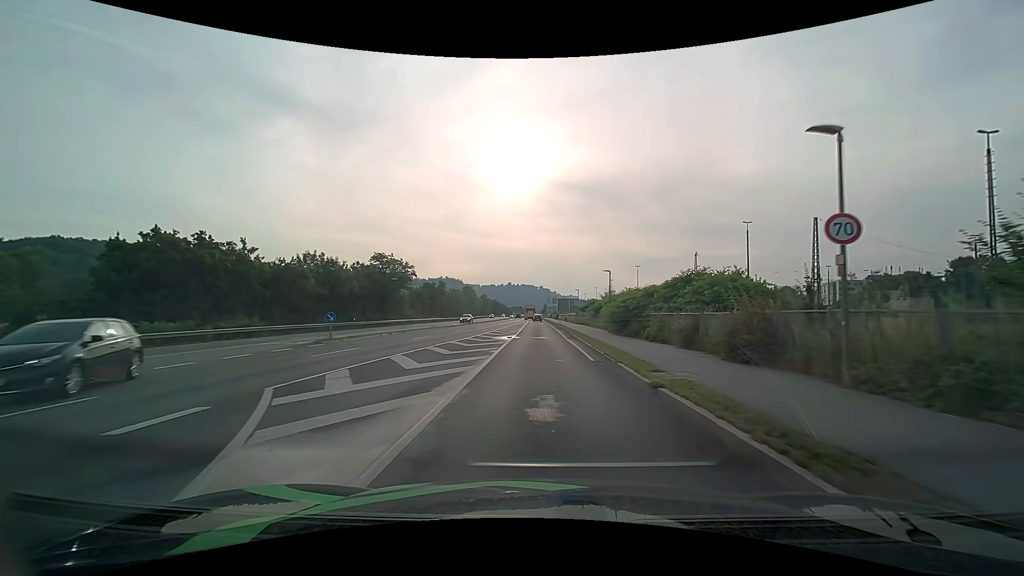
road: unclassified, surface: asphalt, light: Day
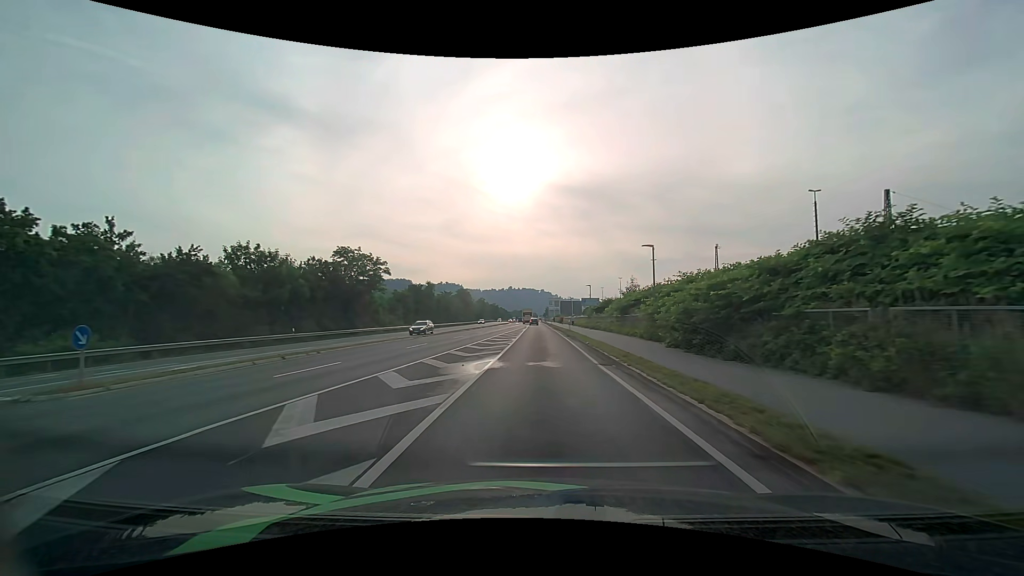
(-0.1, +15.6) m; 0°
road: primary
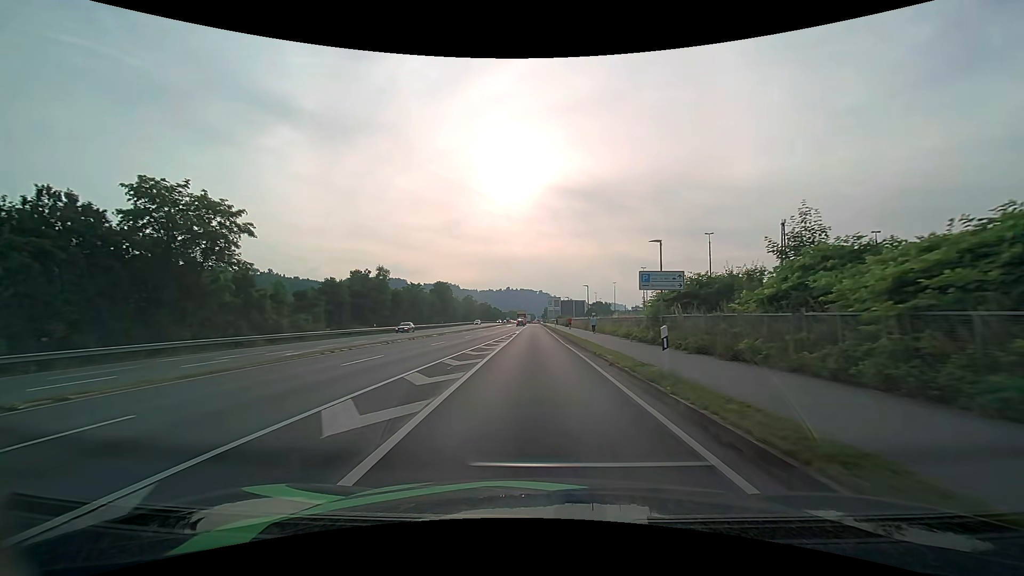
(+0.1, +33.9) m; 0°
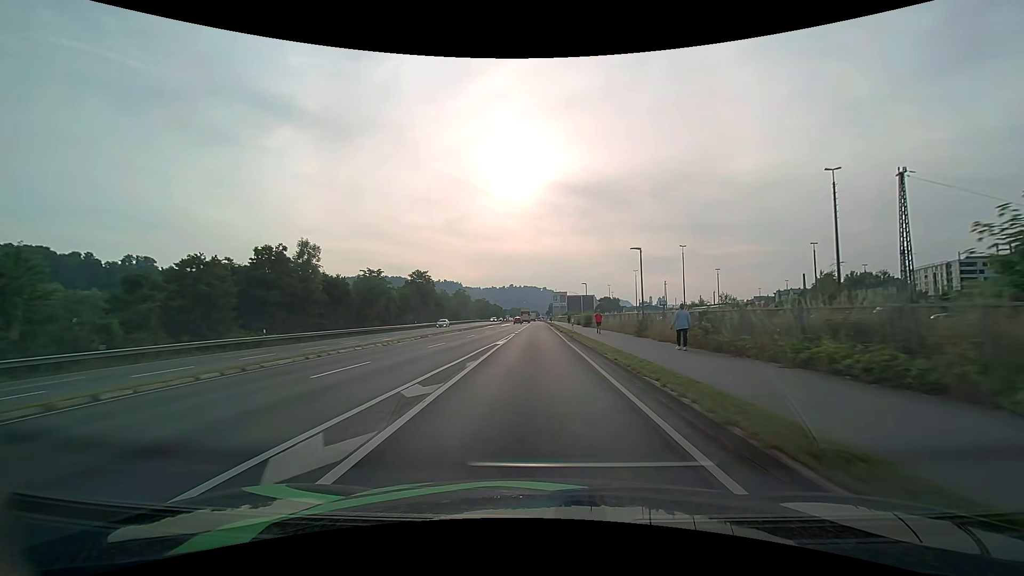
(-0.1, +27.5) m; 0°
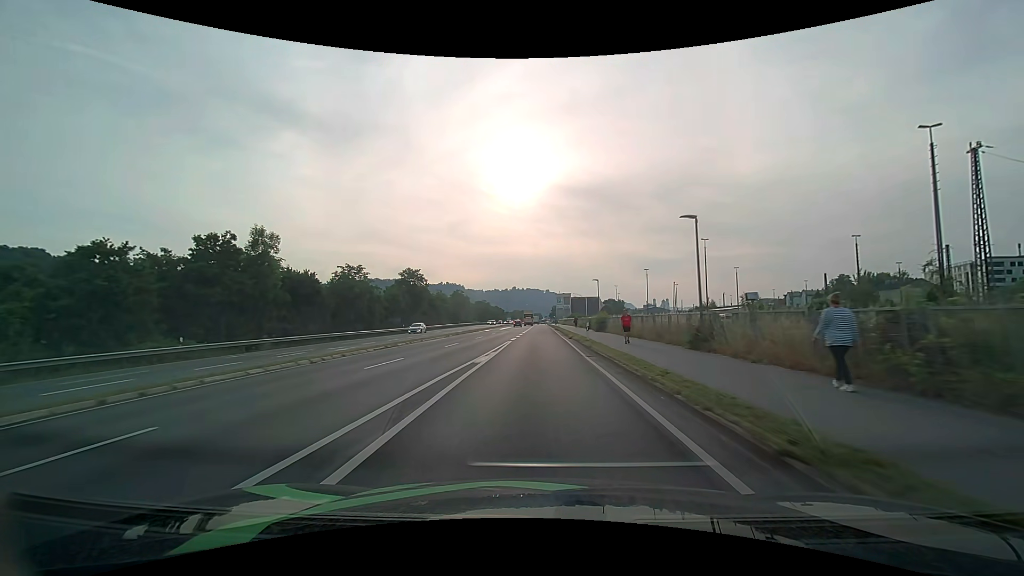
(-0.1, +9.4) m; -1°
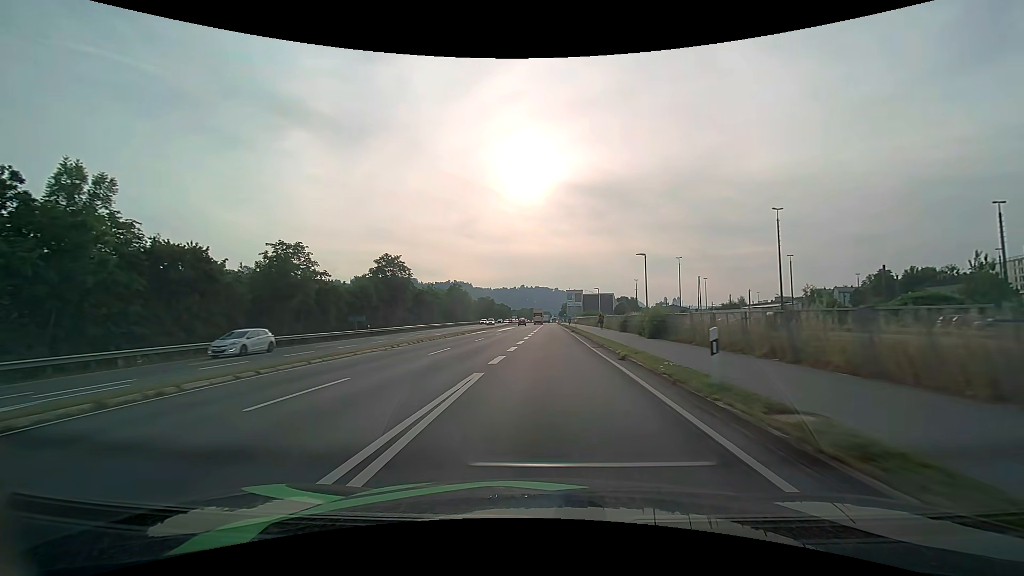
(-0.1, +19.1) m; -1°
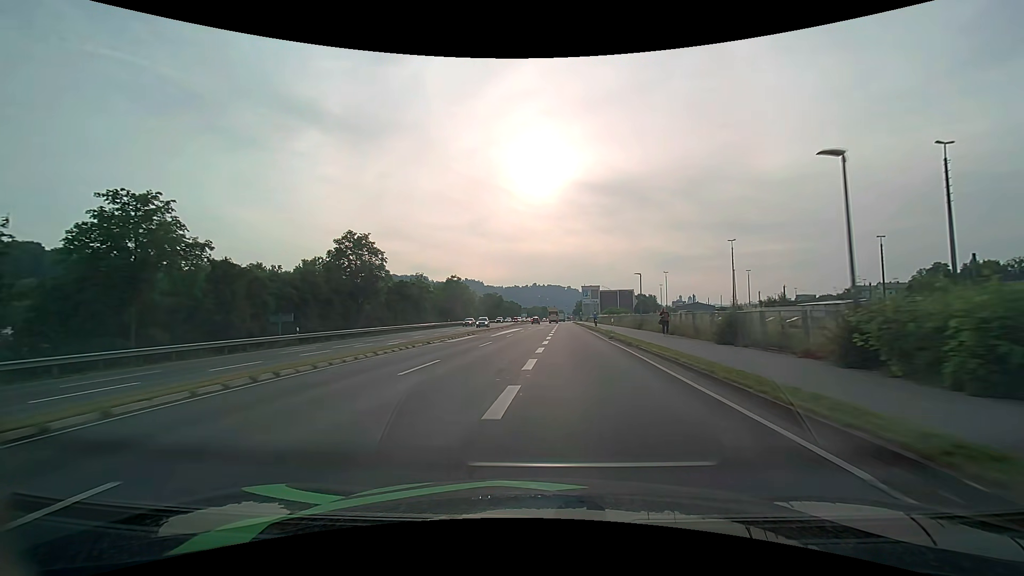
(-0.2, +19.5) m; -1°
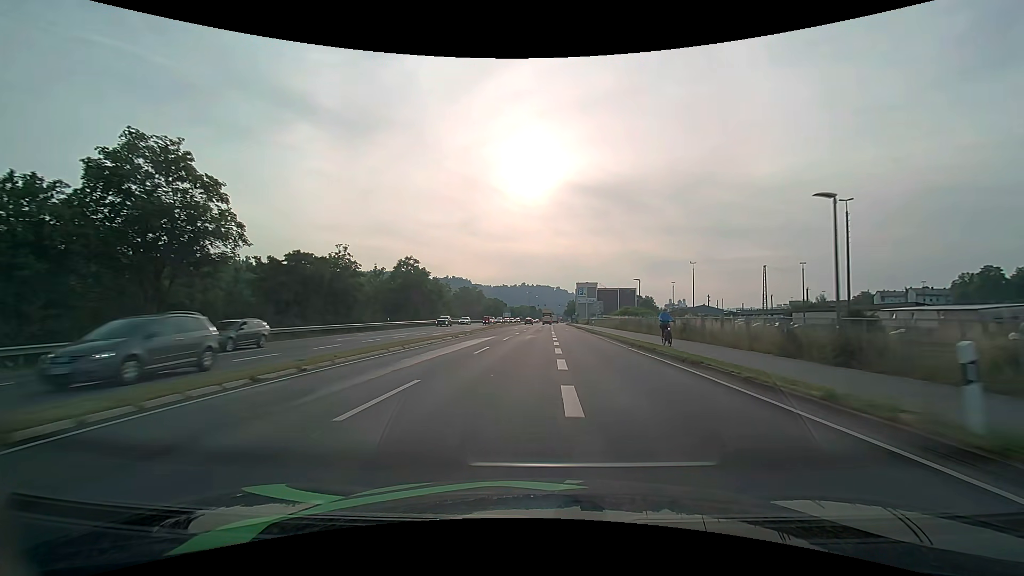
(+0.1, +29.8) m; +1°
(0, +10) (0, +20) (0, +30) (0, +40) (0, +50) (0, +60) (0, +70) (+1, +80) (+1, +90) (+1, +100) m
